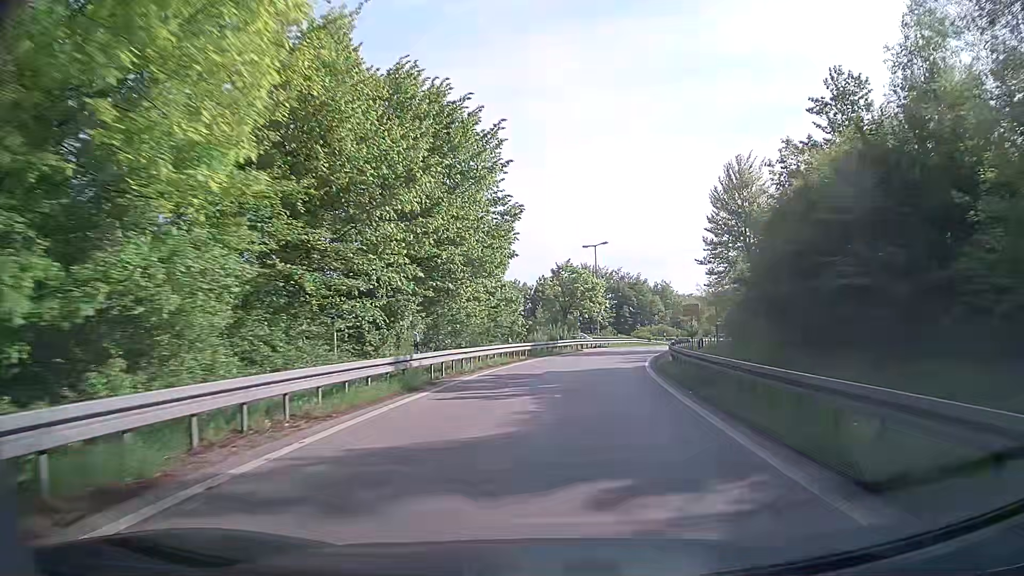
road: trunk_link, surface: asphalt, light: Day
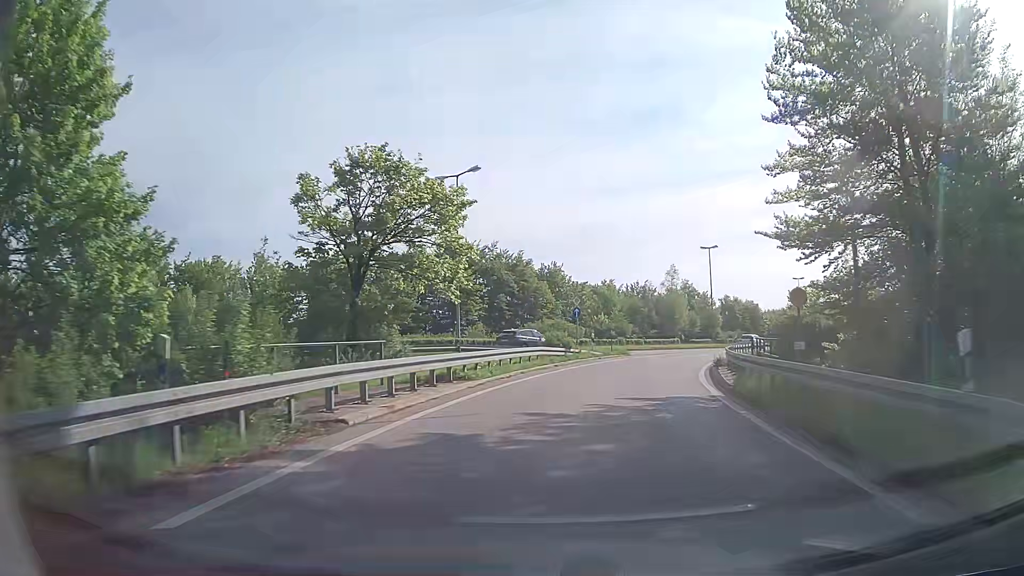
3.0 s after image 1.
(+3.1, +36.9) m; +10°
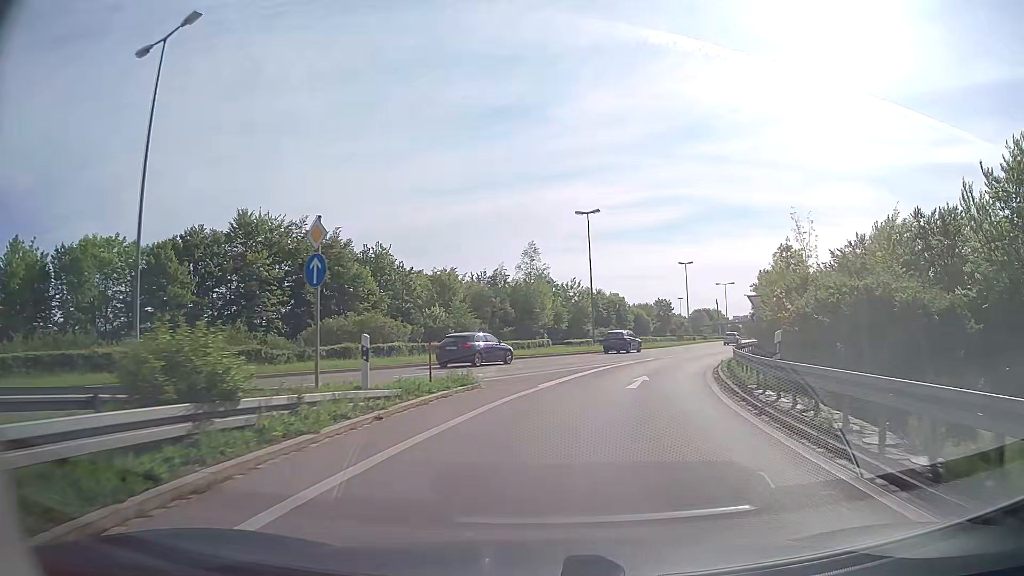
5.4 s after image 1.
(+2.8, +23.9) m; +14°
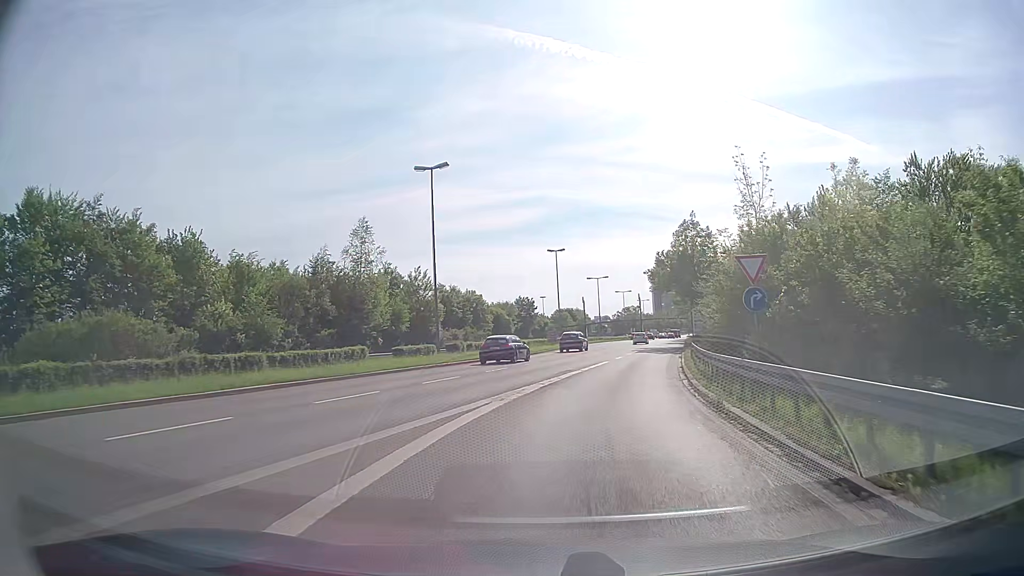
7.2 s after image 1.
(+1.7, +17.5) m; +11°
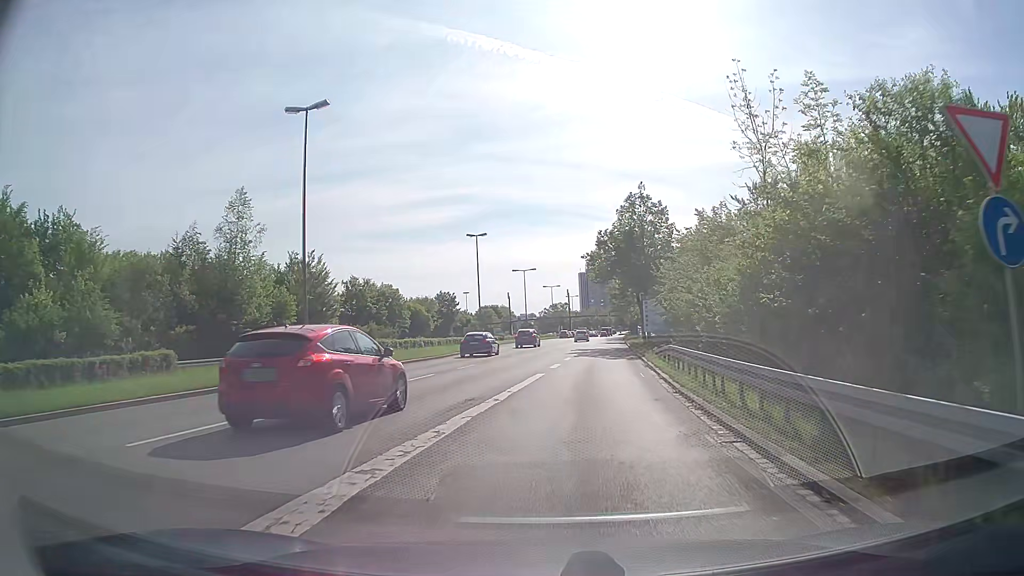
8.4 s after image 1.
(+0.8, +11.8) m; +7°
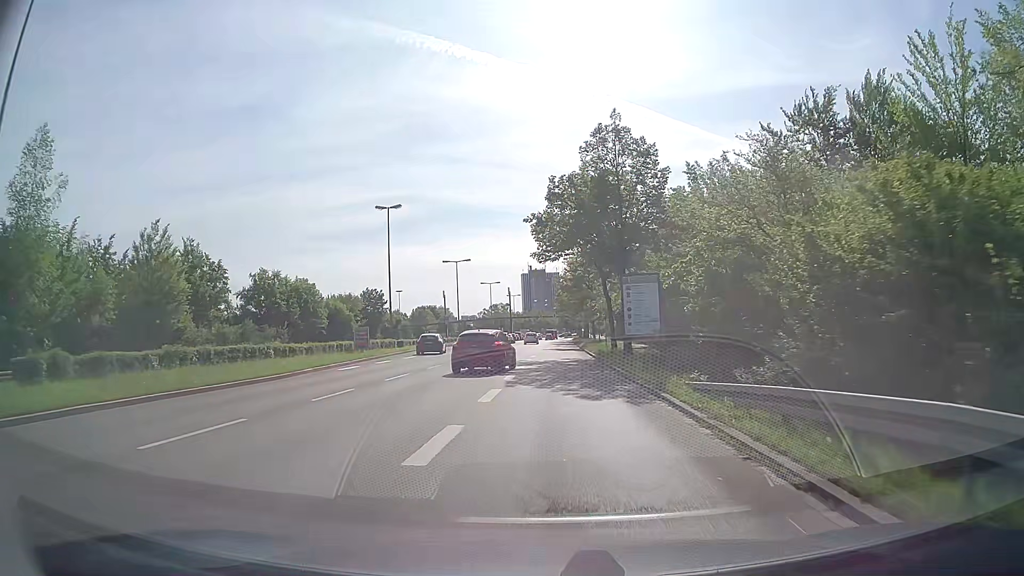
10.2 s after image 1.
(+0.8, +18.1) m; +5°
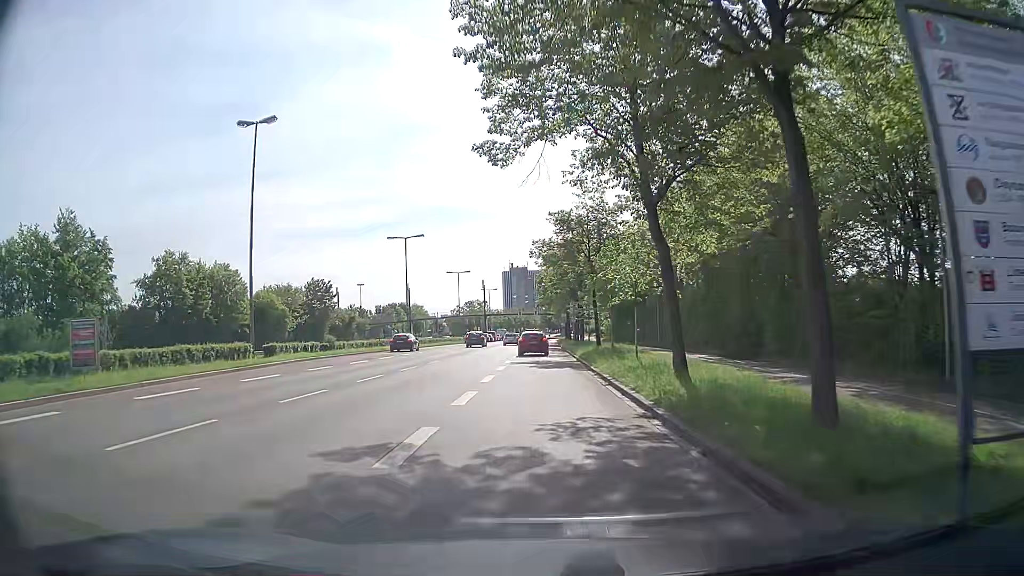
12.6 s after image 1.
(+0.5, +25.1) m; +2°
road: primary
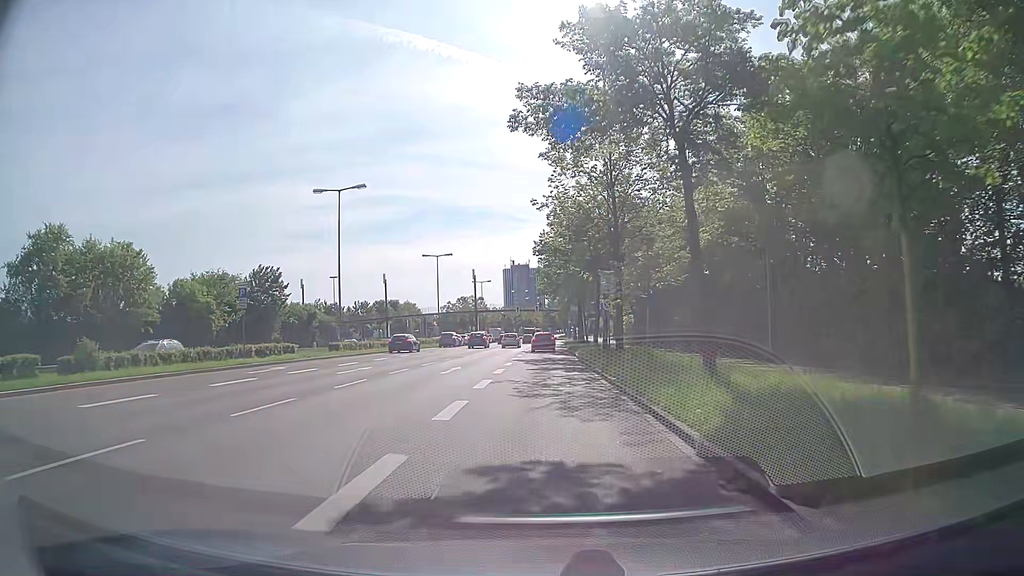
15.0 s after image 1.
(-0.3, +26.3) m; -1°
(0, +10) (0, +20) (0, +30) (0, +40) (0, +50) (0, +60) (0, +70) (+1, +80) (+1, +90) (+1, +100) m
